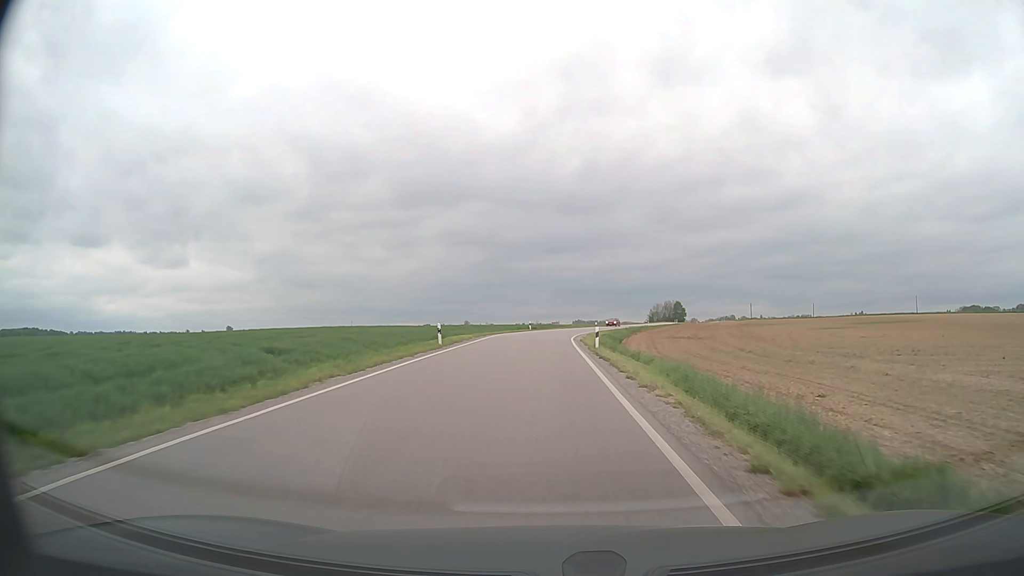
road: secondary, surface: asphalt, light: Day
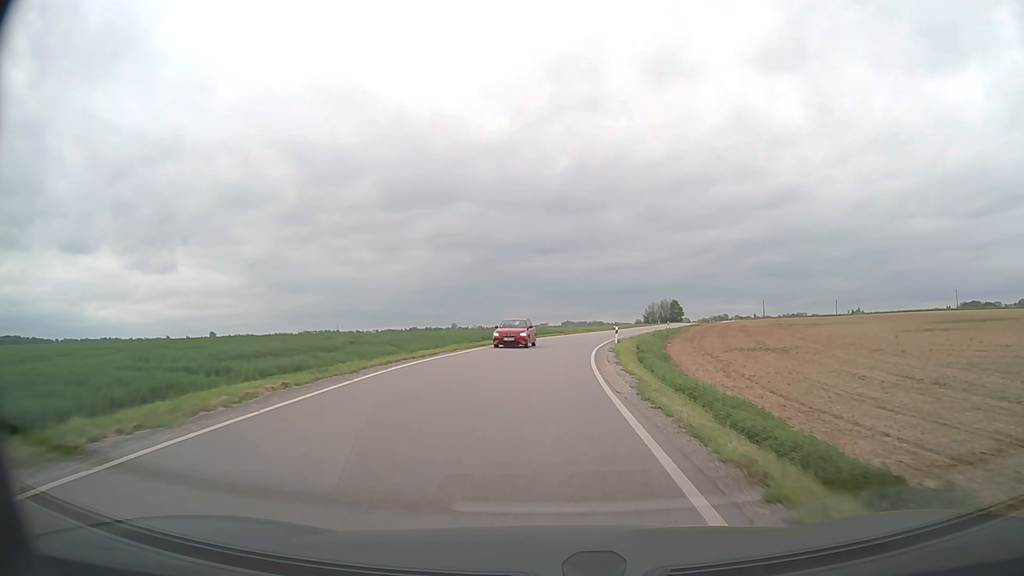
(+0.1, +29.5) m; +1°
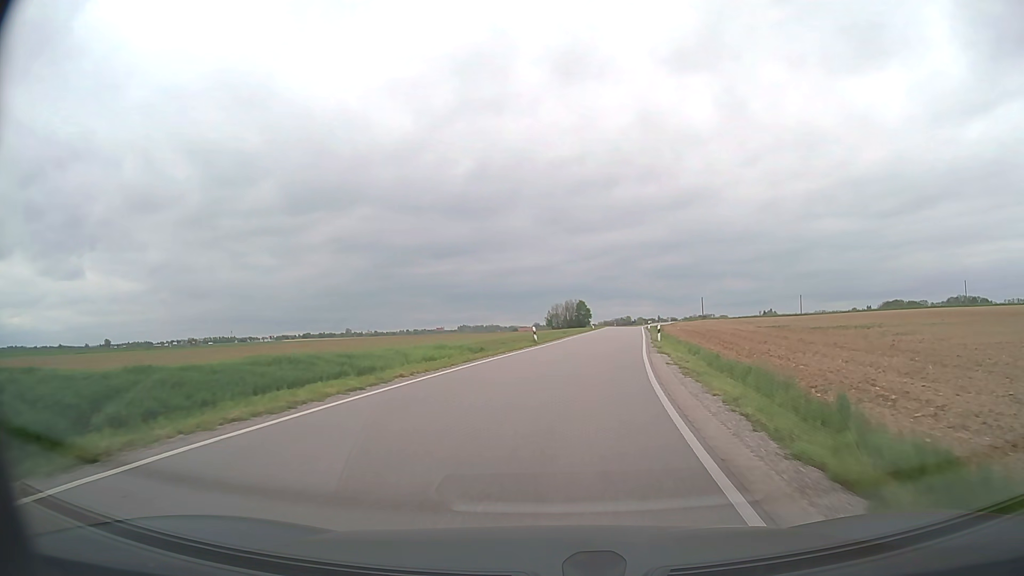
(+3.1, +47.6) m; +9°
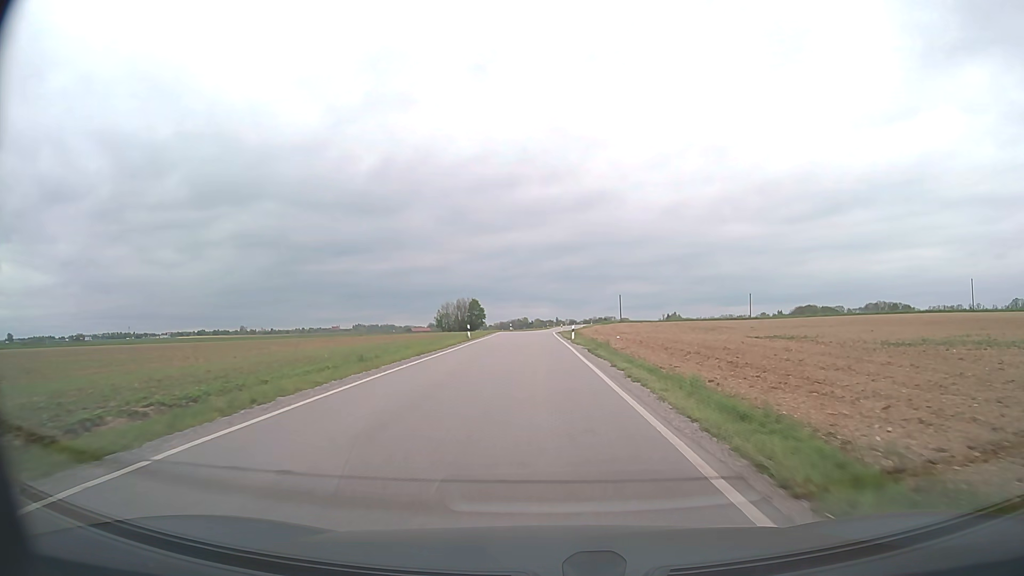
(+3.6, +37.6) m; +9°
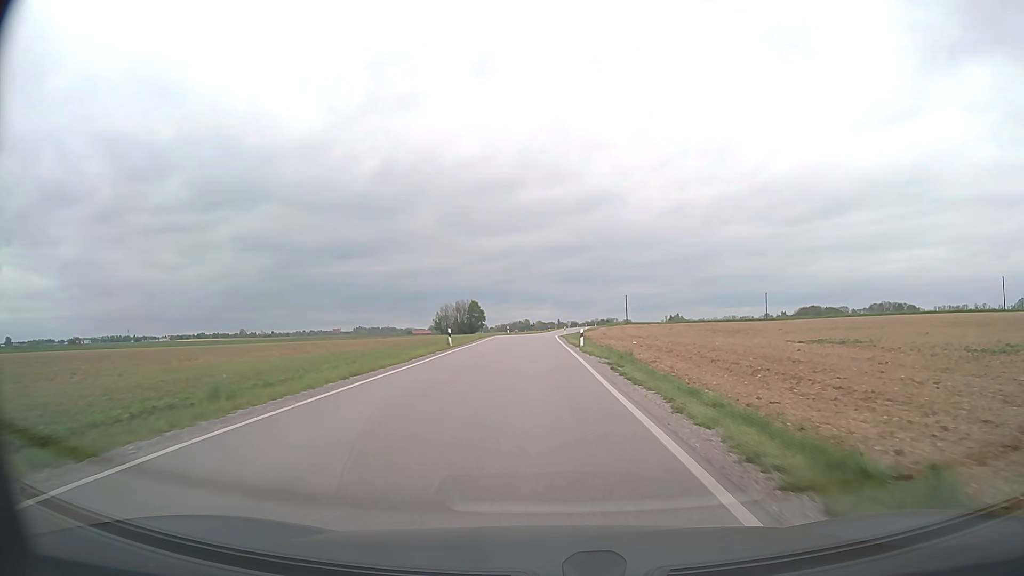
(0.0, +9.4) m; 0°
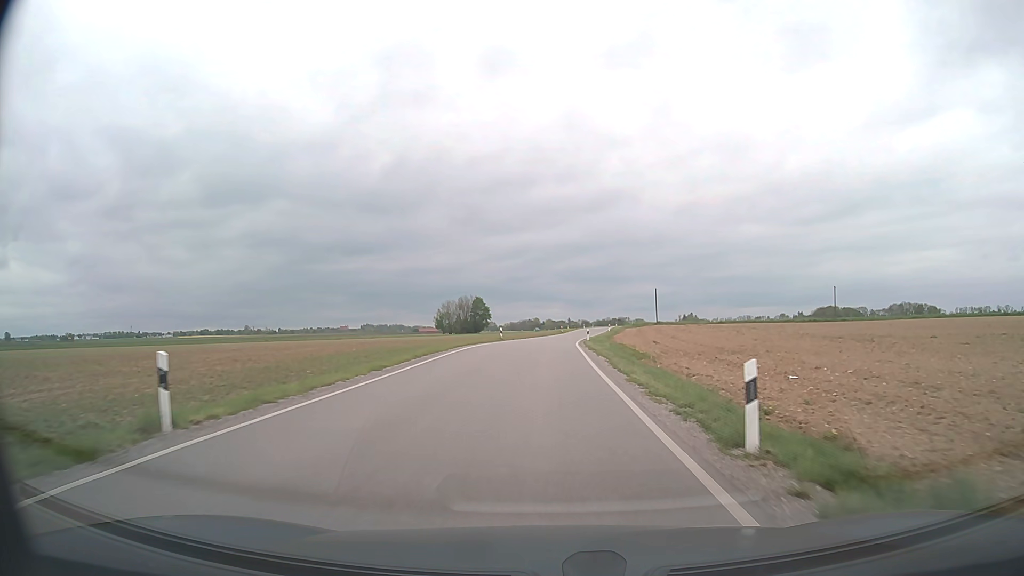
(-0.3, +27.8) m; -1°
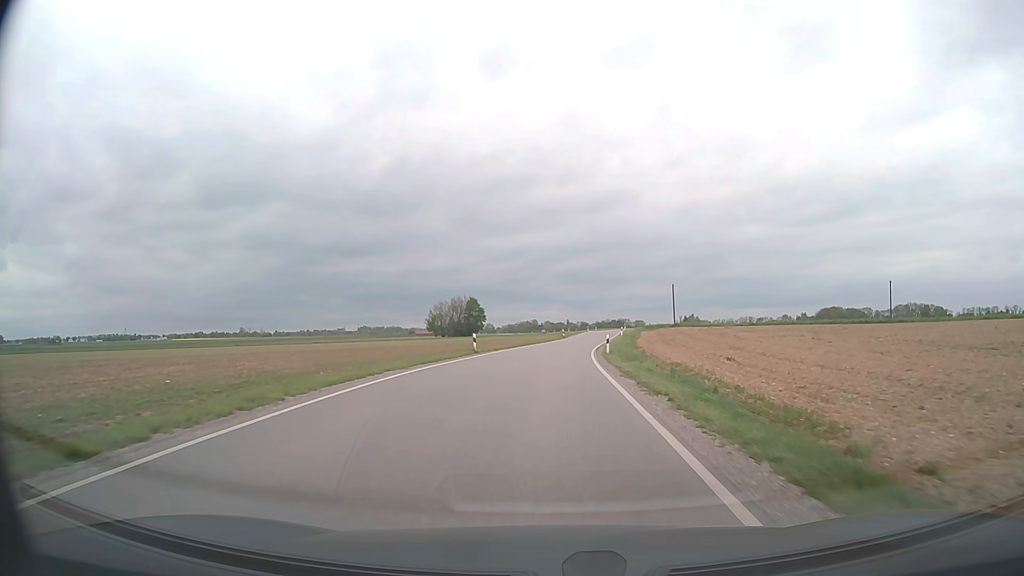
(0.0, +18.4) m; 0°
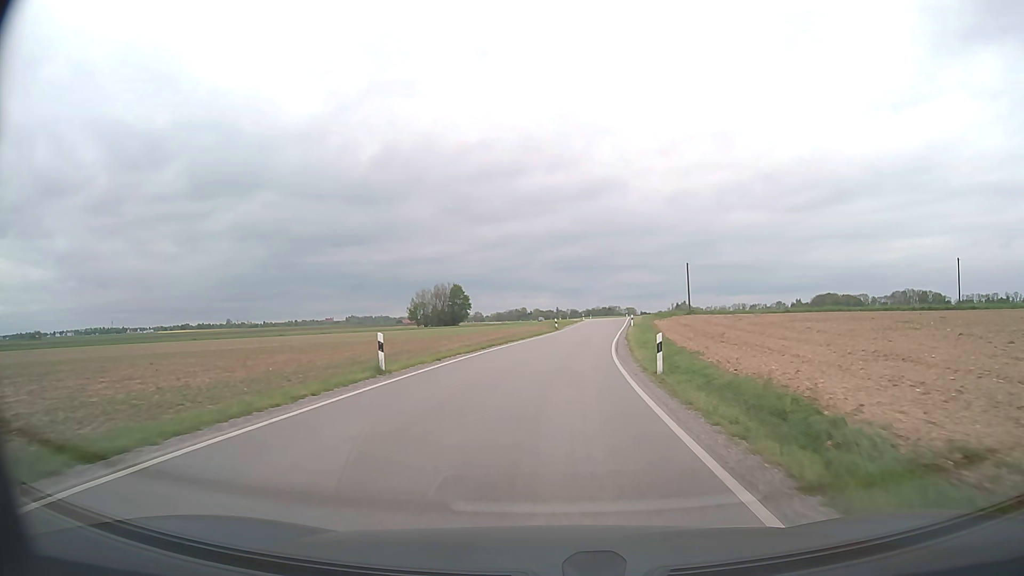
(+0.1, +18.0) m; +1°
(0, +10) (+1, +20) (+1, +30) (+2, +40) (+4, +50) (+5, +60) (+6, +70) (+8, +80) (+9, +89) (+10, +99) m
